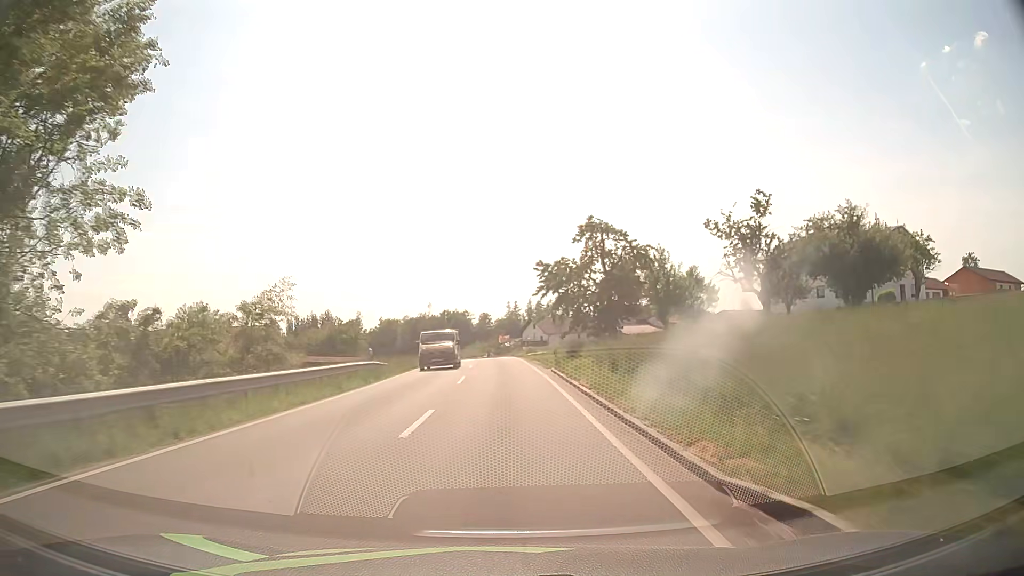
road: secondary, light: Day
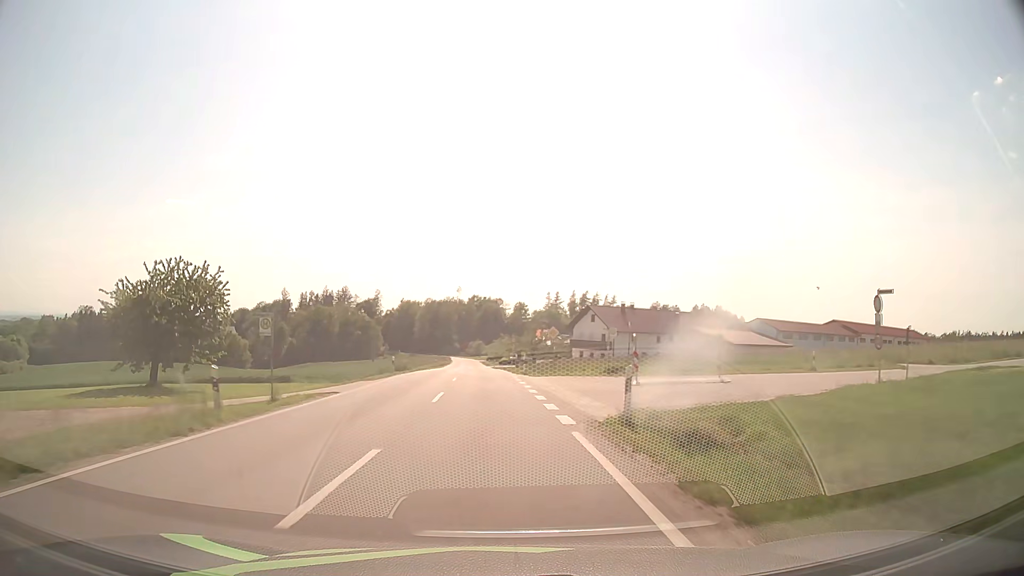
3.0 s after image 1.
(-1.0, +52.7) m; -3°
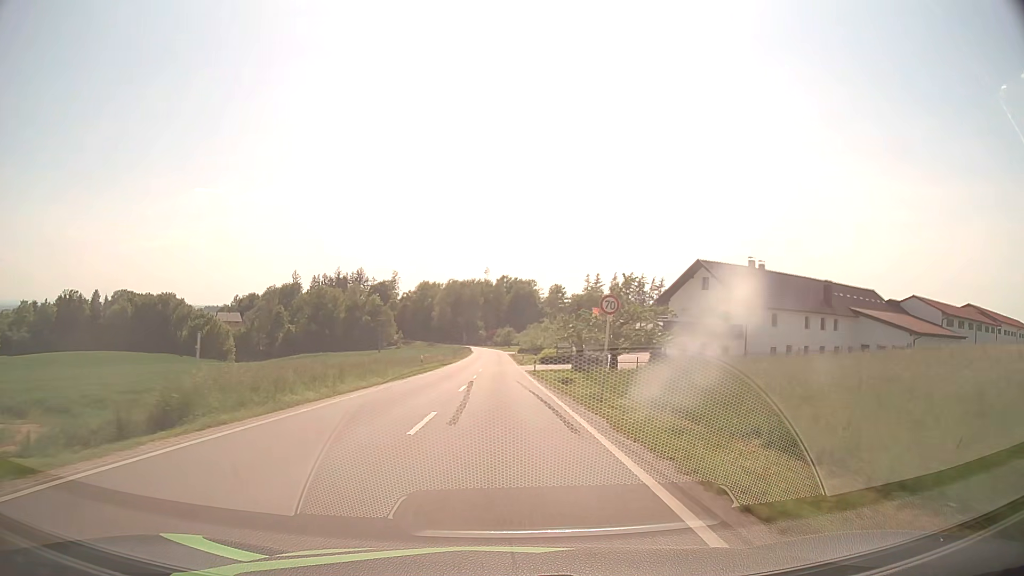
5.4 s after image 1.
(-1.2, +42.4) m; -3°
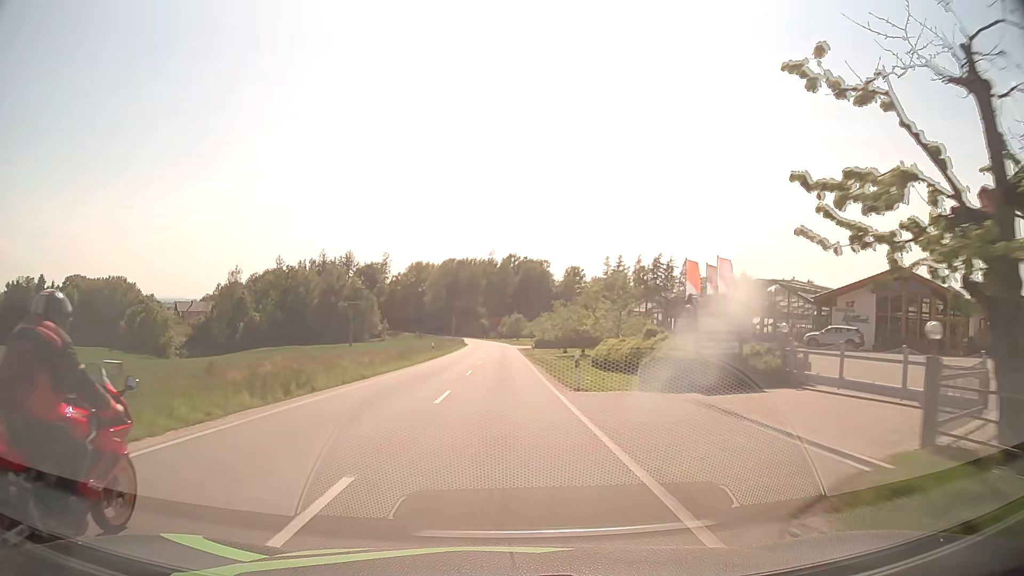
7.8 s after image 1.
(-0.1, +43.8) m; 0°
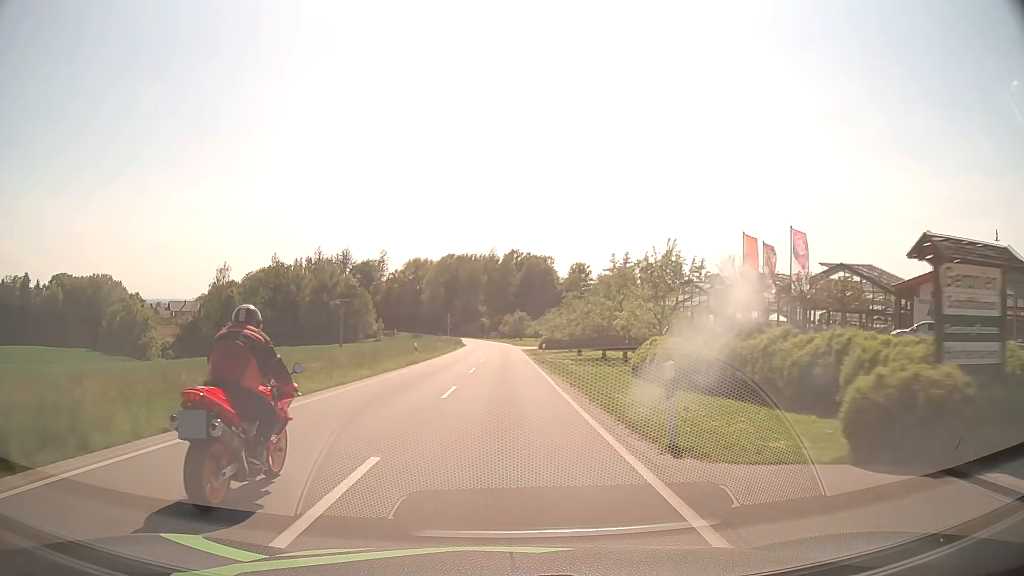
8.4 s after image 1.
(0.0, +10.9) m; 0°
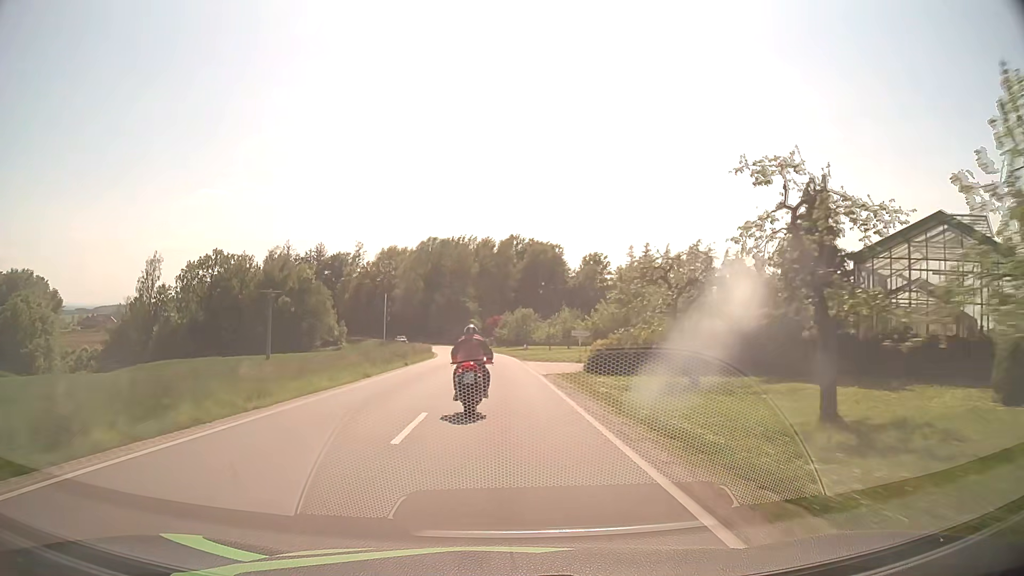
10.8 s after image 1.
(0.0, +42.9) m; 0°
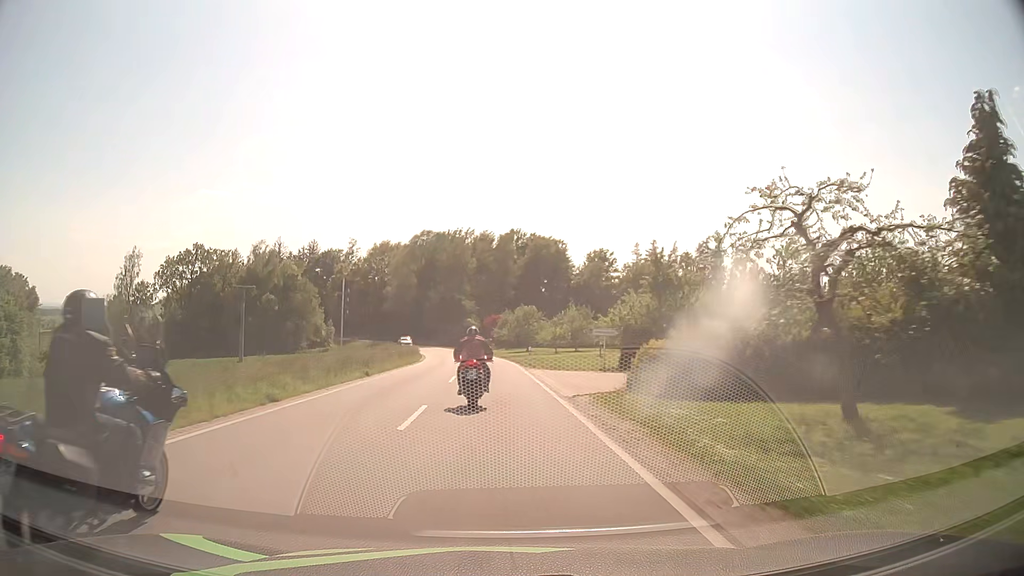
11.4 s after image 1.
(0.0, +10.5) m; 0°
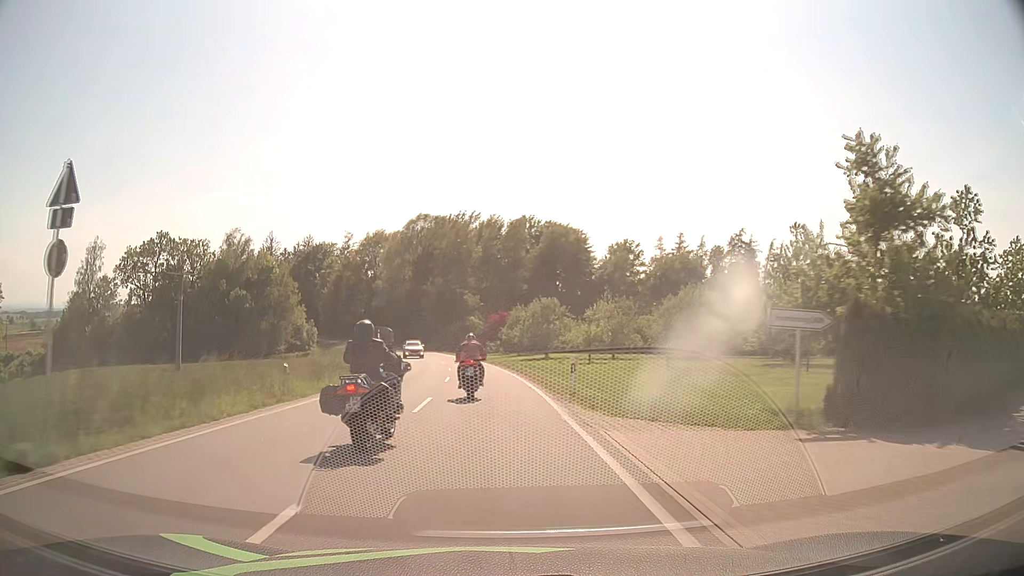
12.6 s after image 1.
(-0.1, +20.7) m; -1°
(0, +10) (0, +20) (-1, +30) (-2, +40) (-3, +50) (-5, +60) (-7, +70) (-9, +79) (-11, +89) (-15, +98) m
